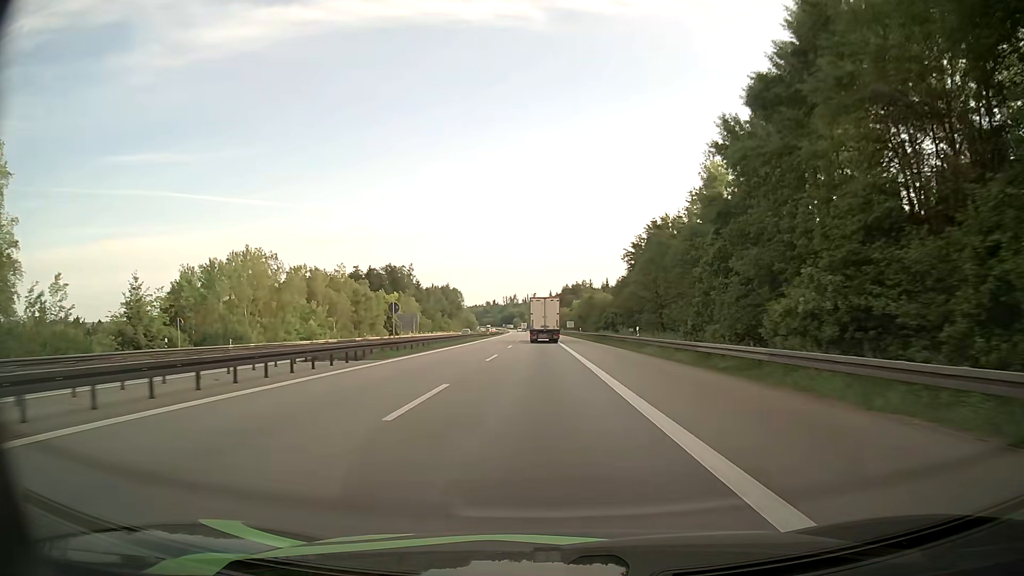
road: motorway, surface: asphalt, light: Day
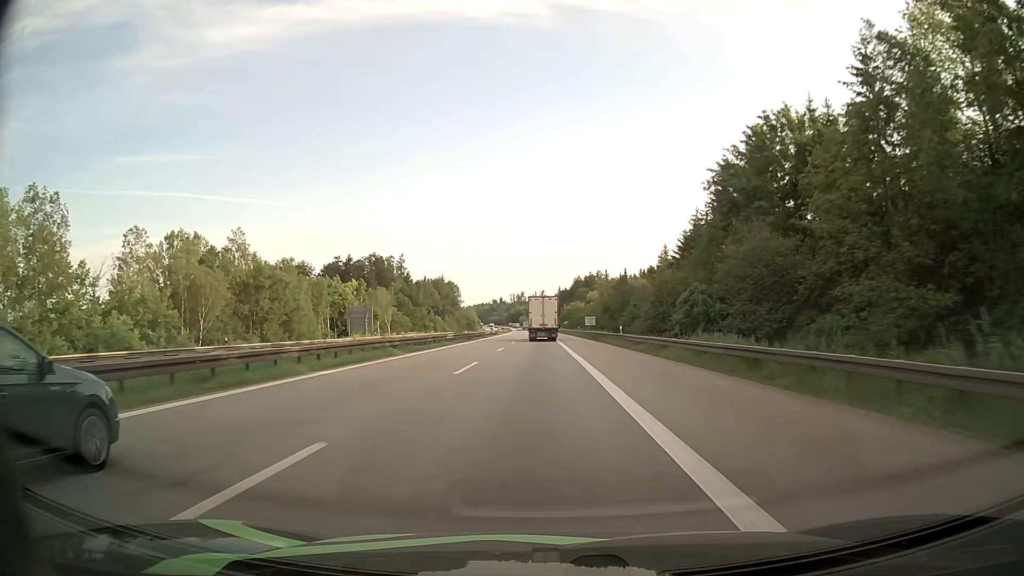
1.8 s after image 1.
(0.0, +44.6) m; -1°
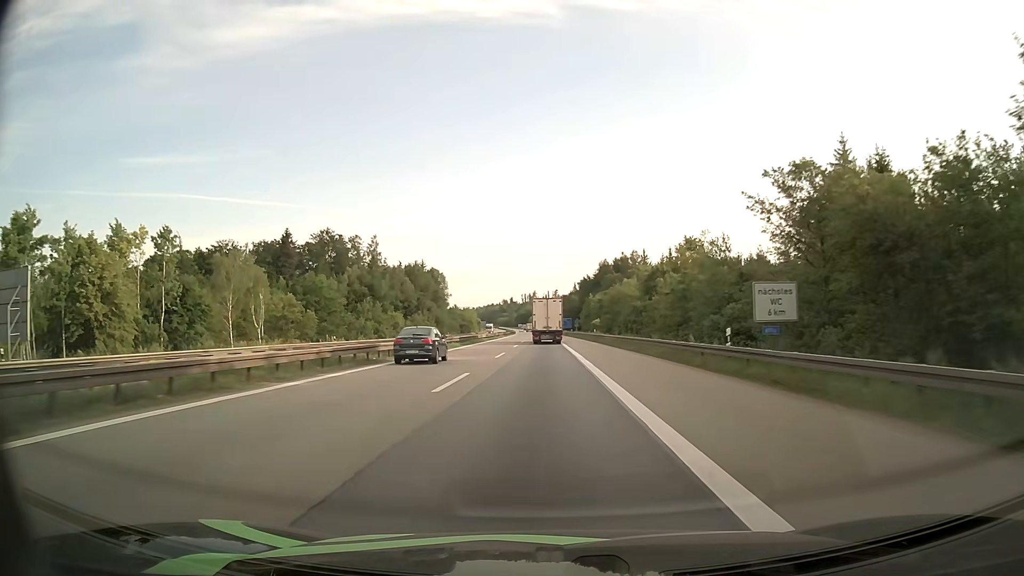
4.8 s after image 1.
(-0.8, +77.0) m; -1°
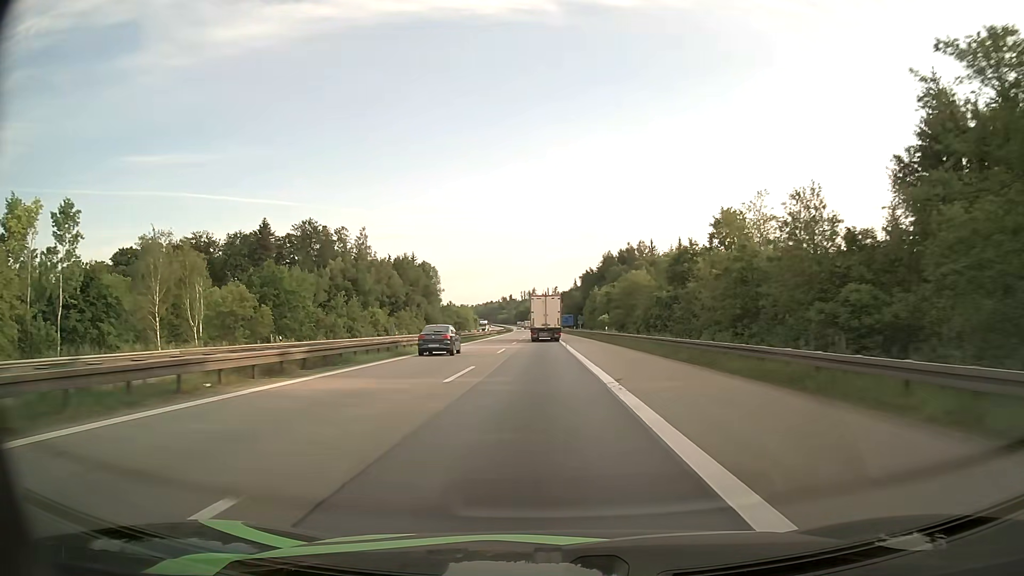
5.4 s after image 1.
(-0.1, +15.7) m; 0°
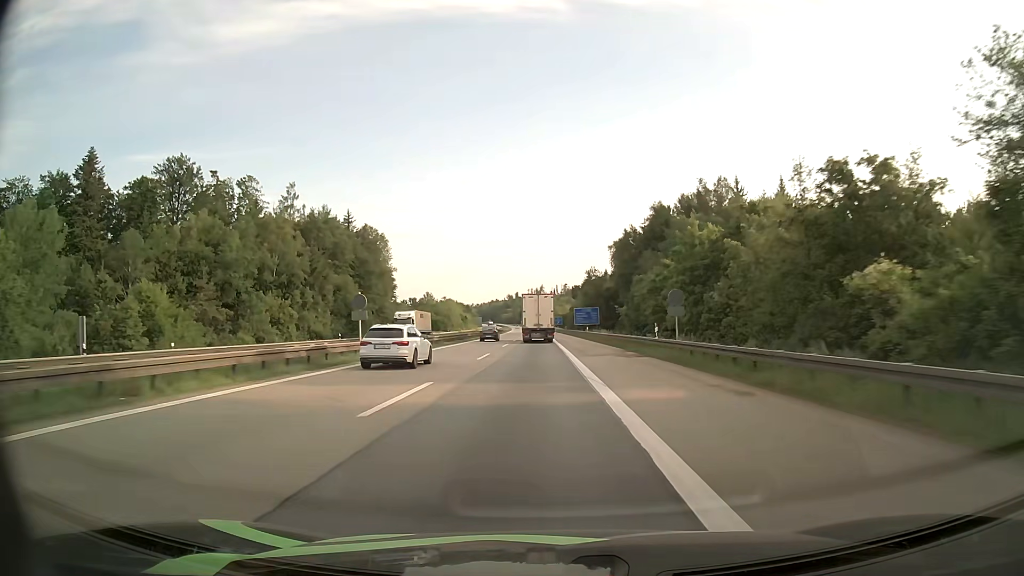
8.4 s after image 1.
(-0.3, +78.9) m; -1°
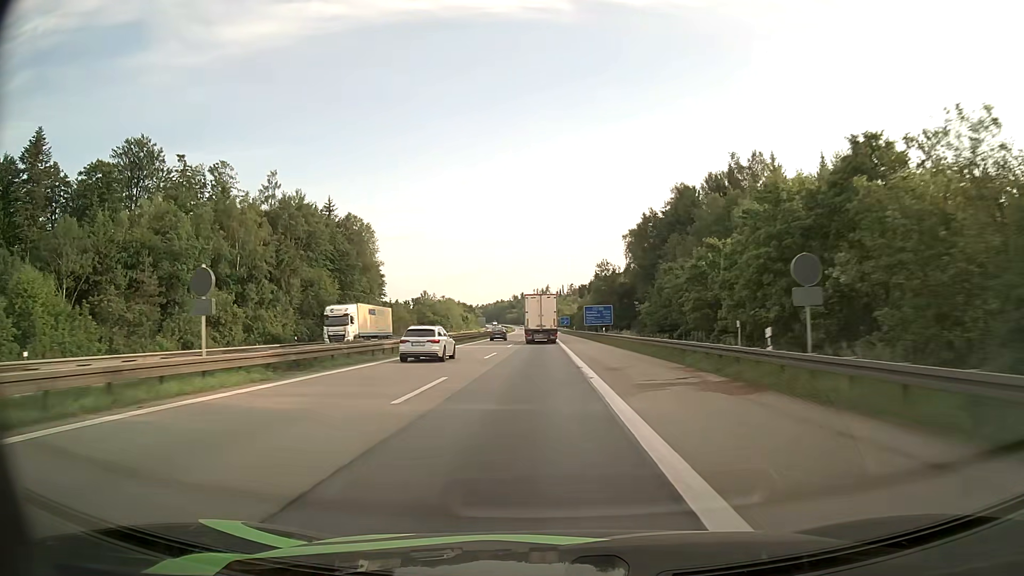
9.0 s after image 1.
(0.0, +15.9) m; 0°
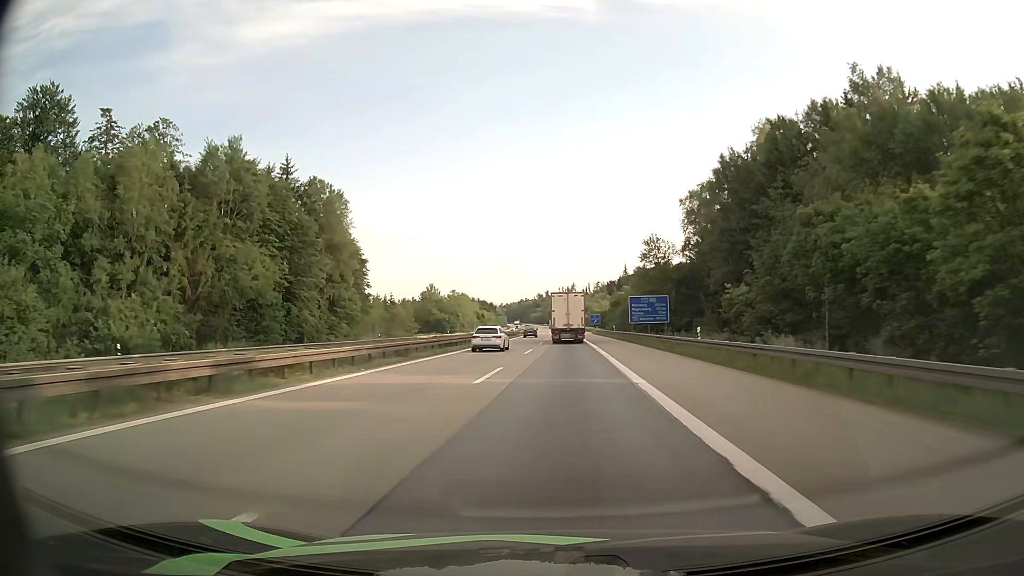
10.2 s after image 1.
(-0.5, +31.9) m; -2°
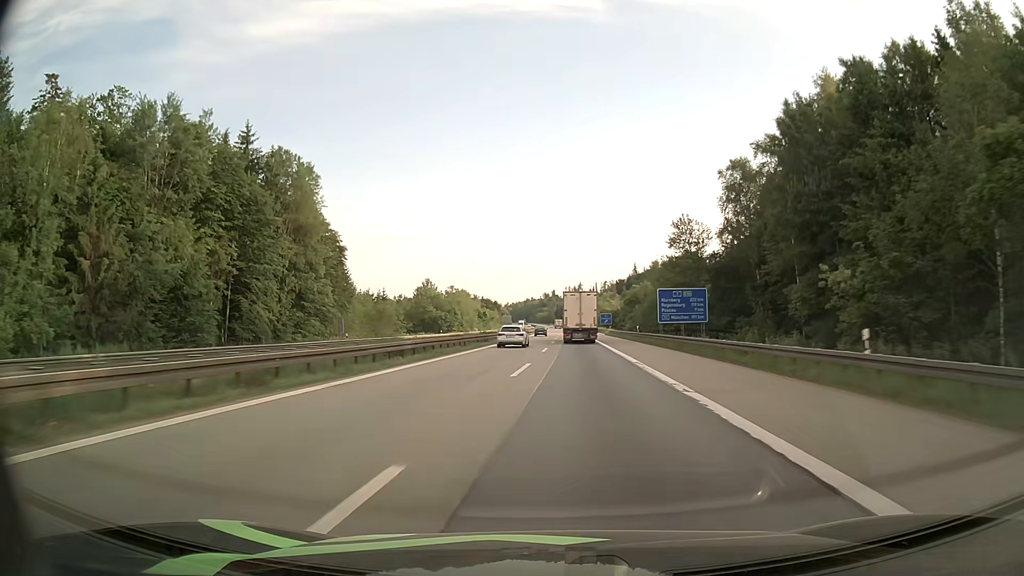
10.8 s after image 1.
(-0.1, +16.2) m; -1°
(0, +10) (0, +20) (0, +30) (0, +40) (0, +50) (+1, +60) (+1, +70) (+1, +80) (+1, +90) (+1, +100) m
